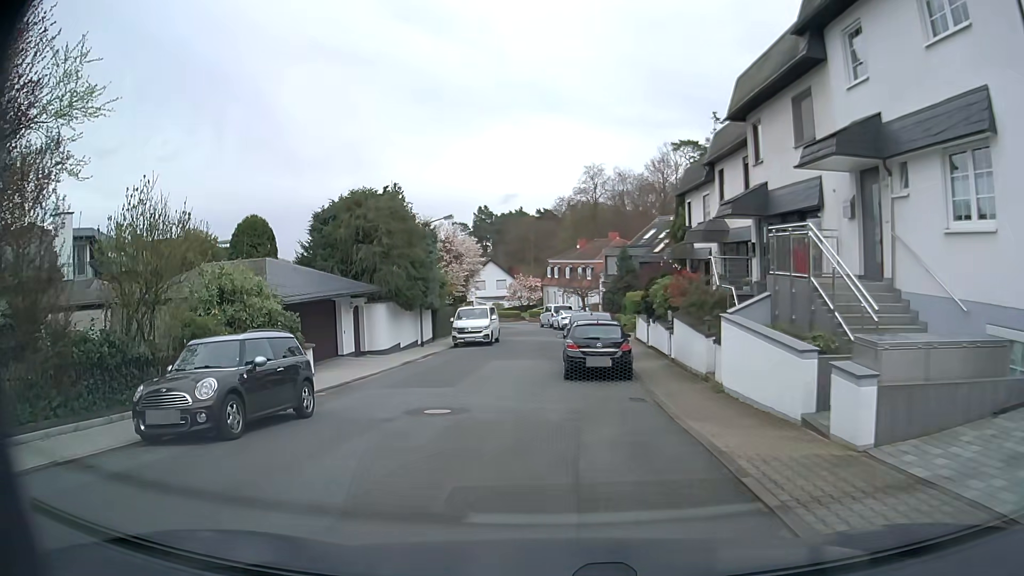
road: residential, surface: asphalt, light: Day
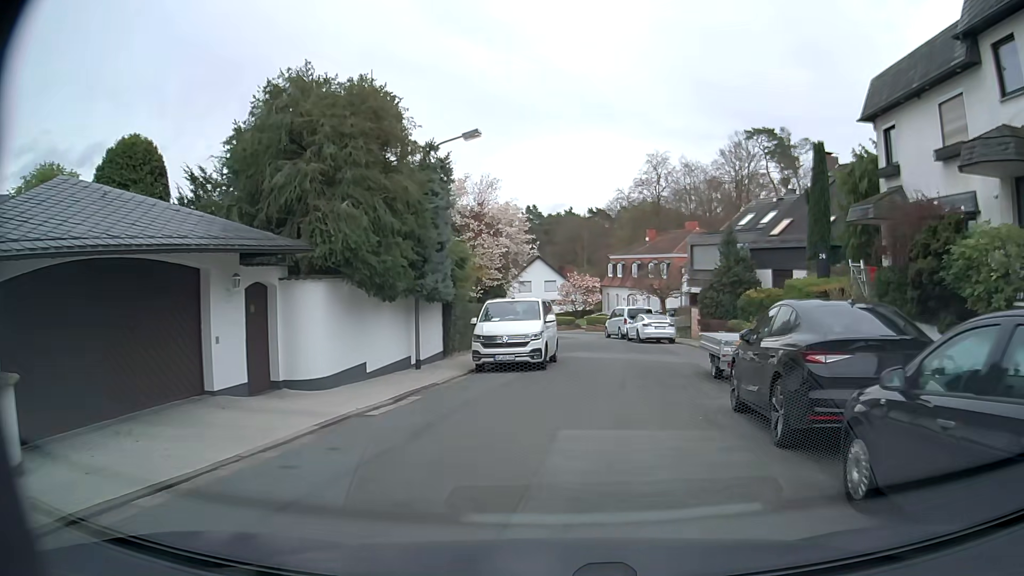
(-1.5, +15.0) m; -4°
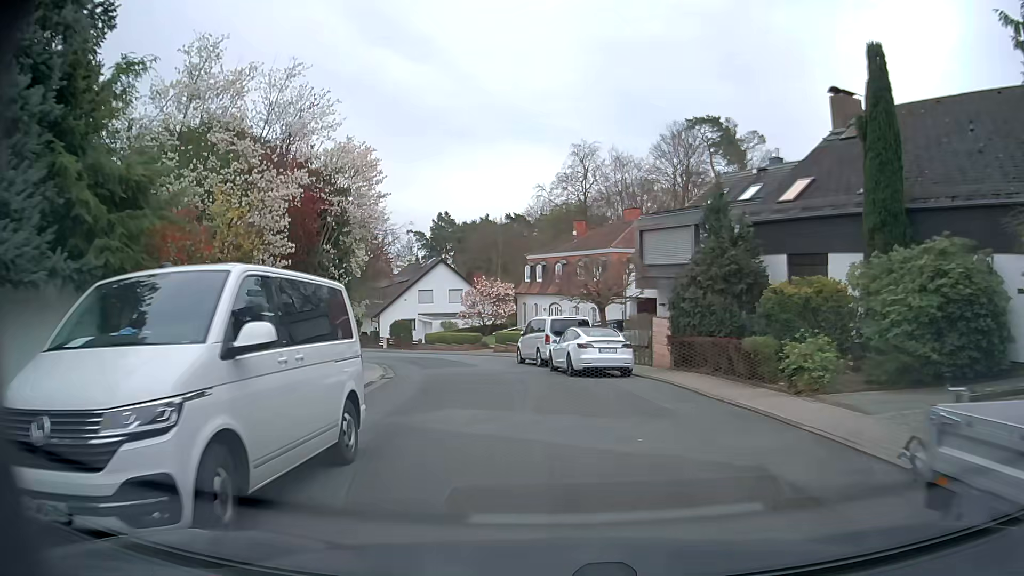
(+1.1, +13.8) m; +7°
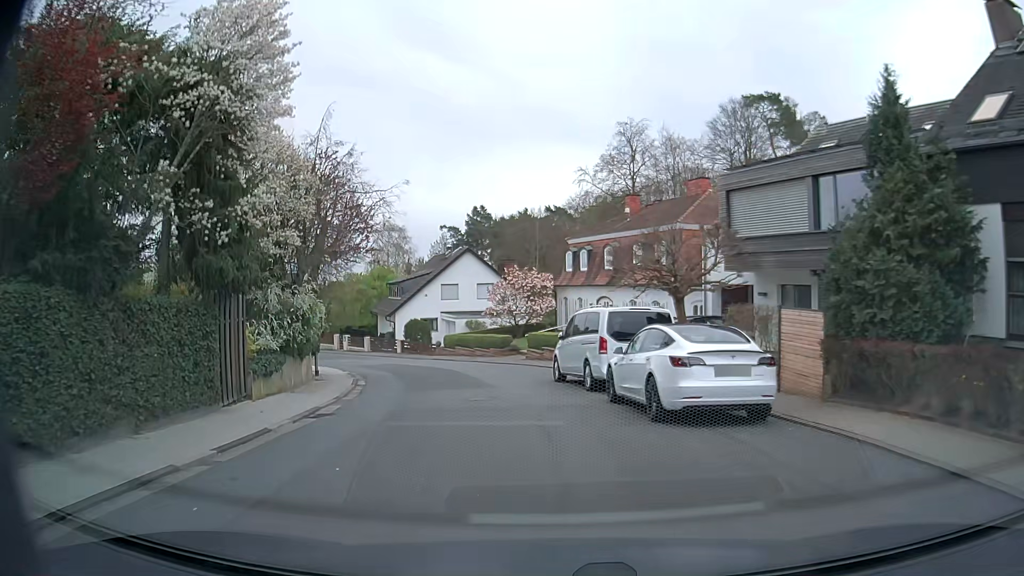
(-0.3, +9.7) m; -4°
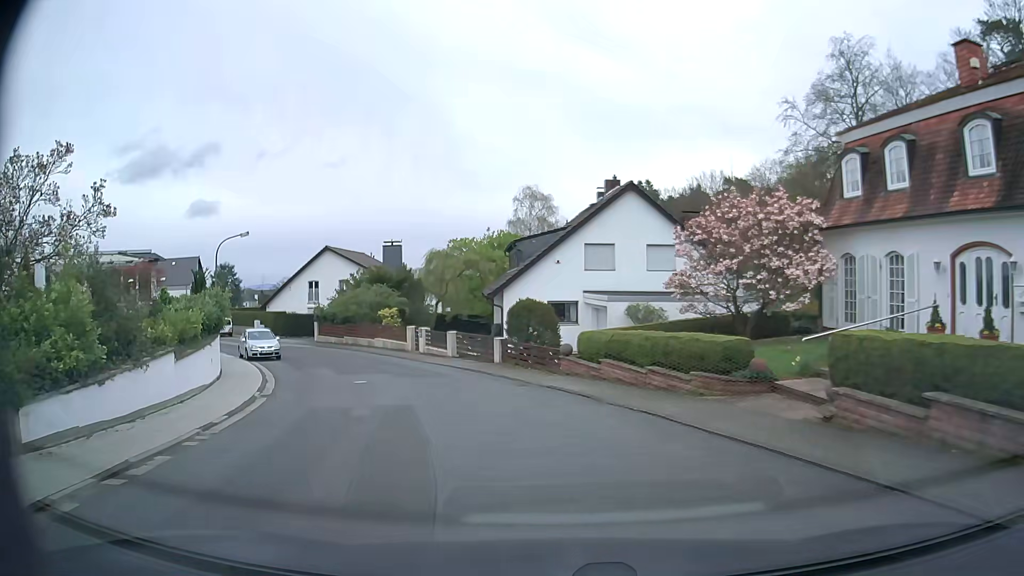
(-2.4, +23.4) m; -14°
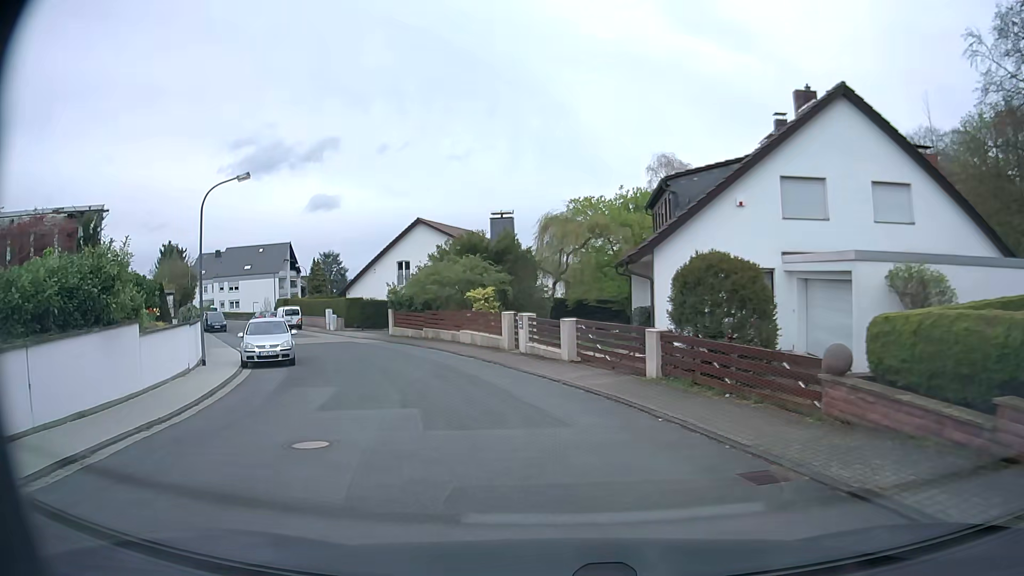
(-1.1, +12.5) m; -10°
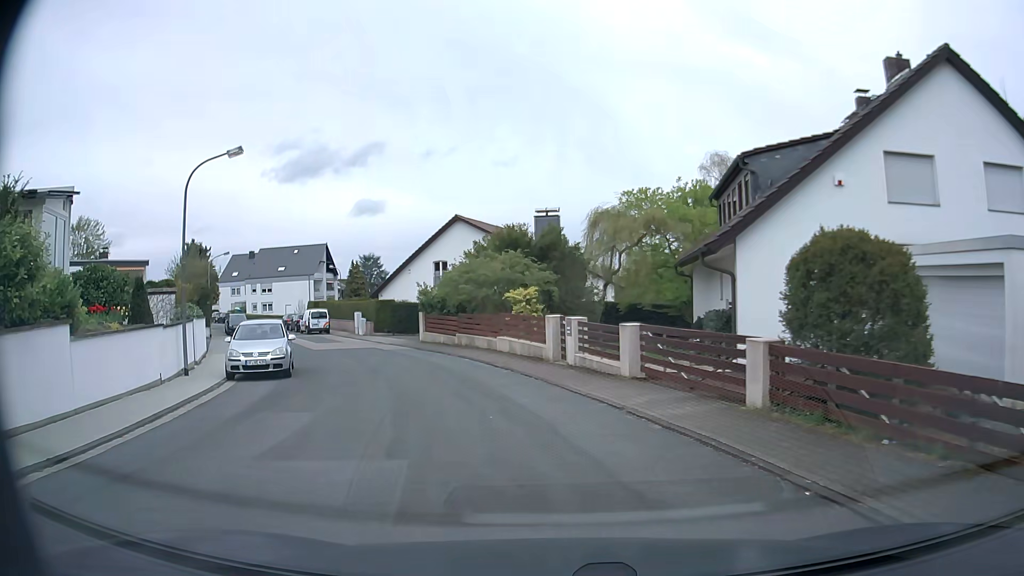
(-0.2, +4.0) m; -5°
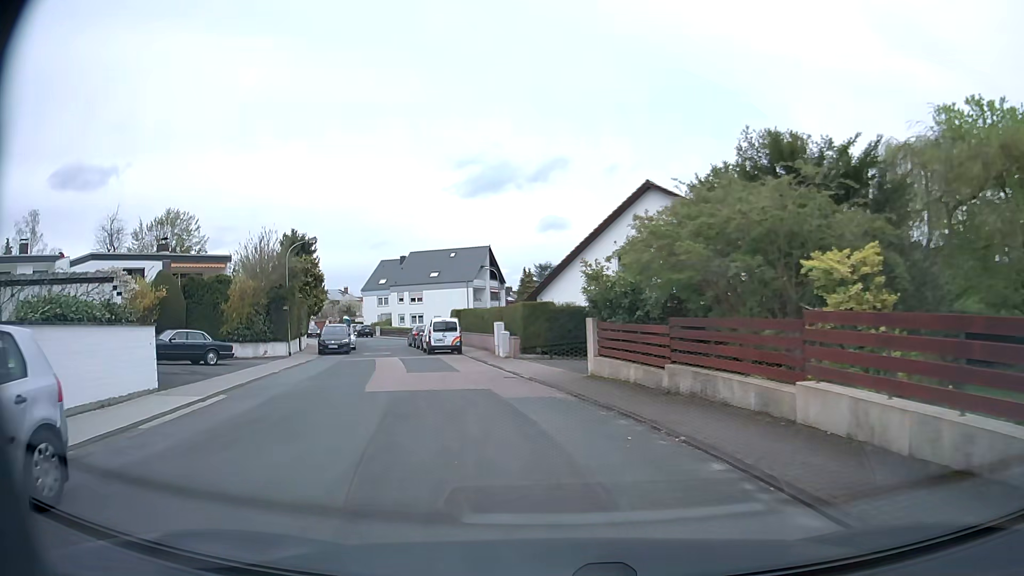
(-2.1, +16.1) m; -15°
(-1, +10) (-3, +20) (-6, +29) (-9, +39) (-12, +48) (-12, +58) (-6, +66) (+1, +74) (+7, +81) (+13, +90) m
